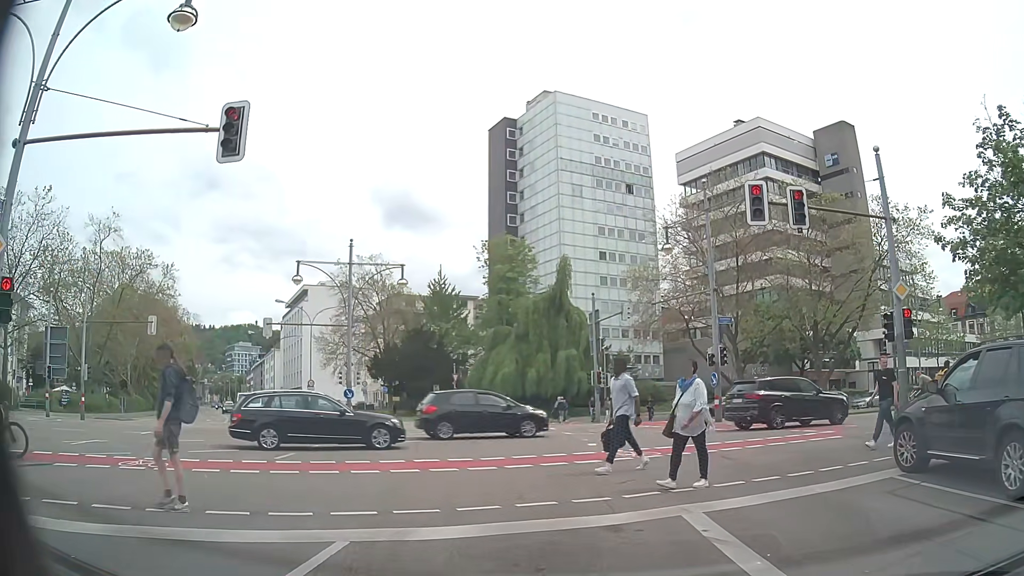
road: secondary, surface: asphalt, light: Day
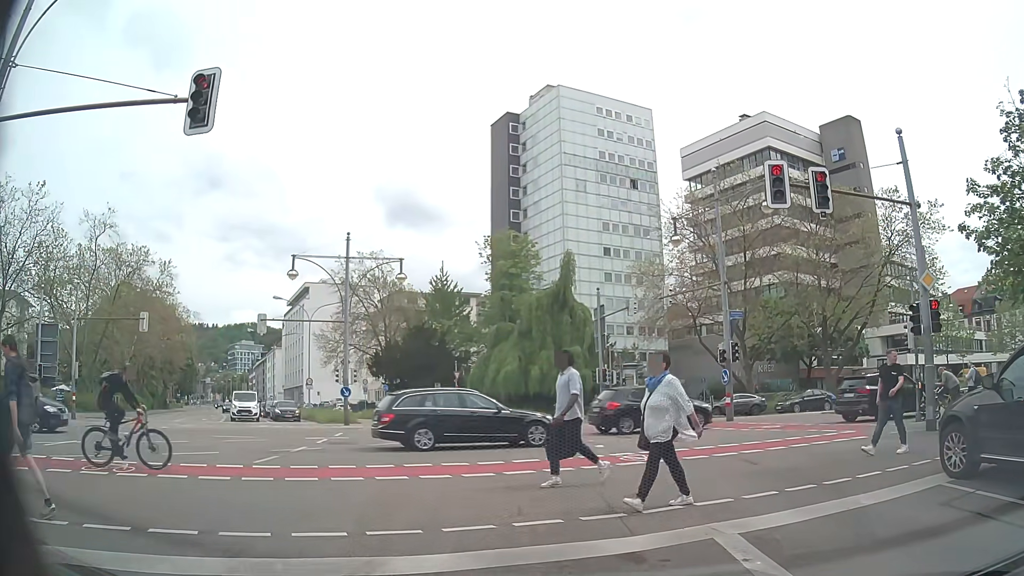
(0.0, +1.2) m; -1°
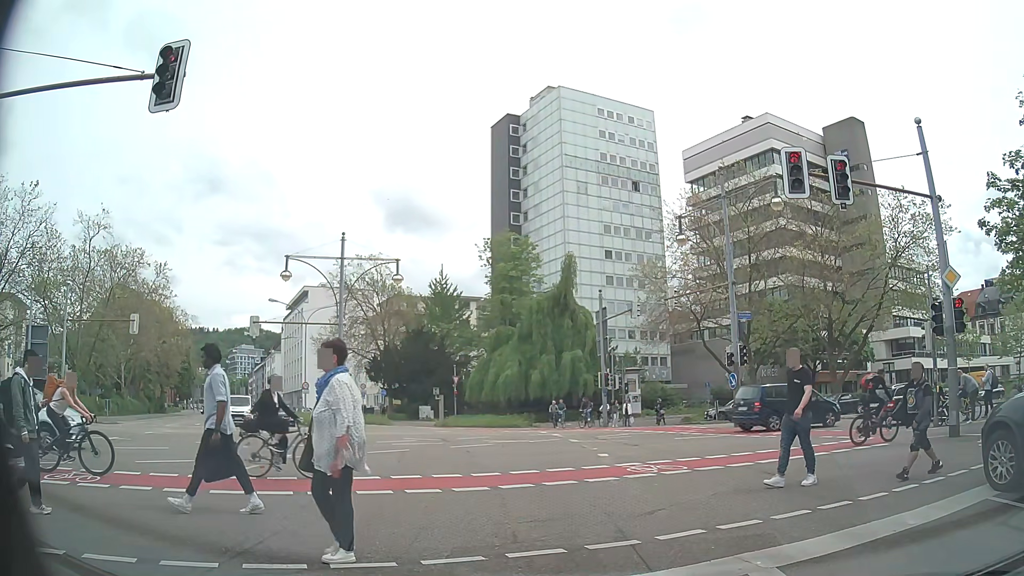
(0.0, +1.0) m; -1°
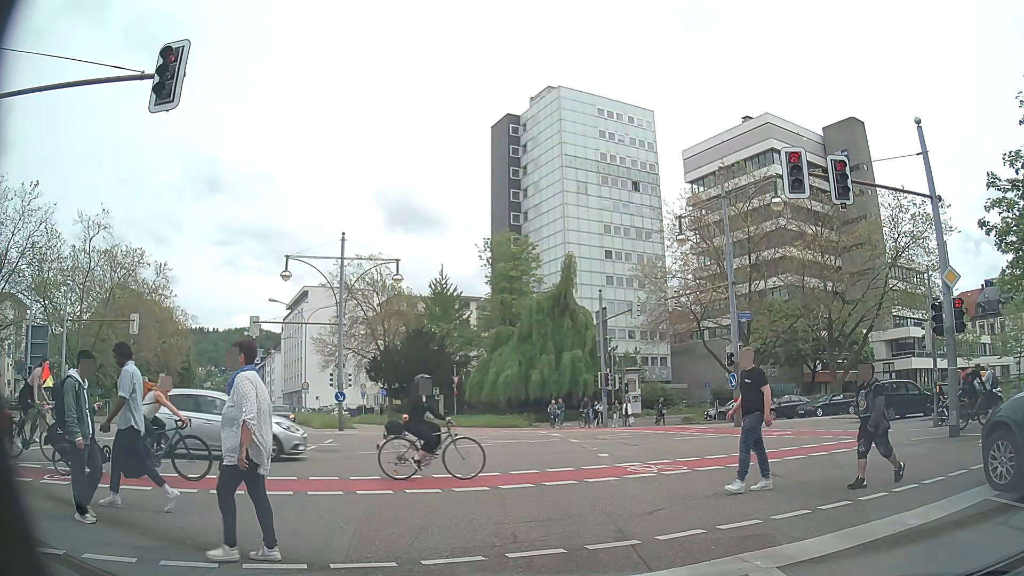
(0.0, 0.0) m; 0°
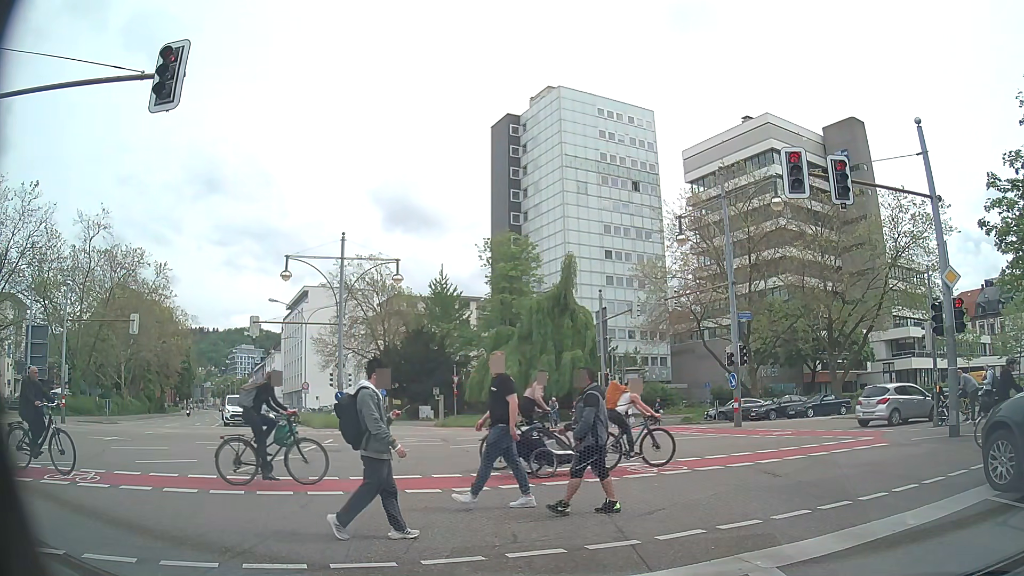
(0.0, 0.0) m; 0°
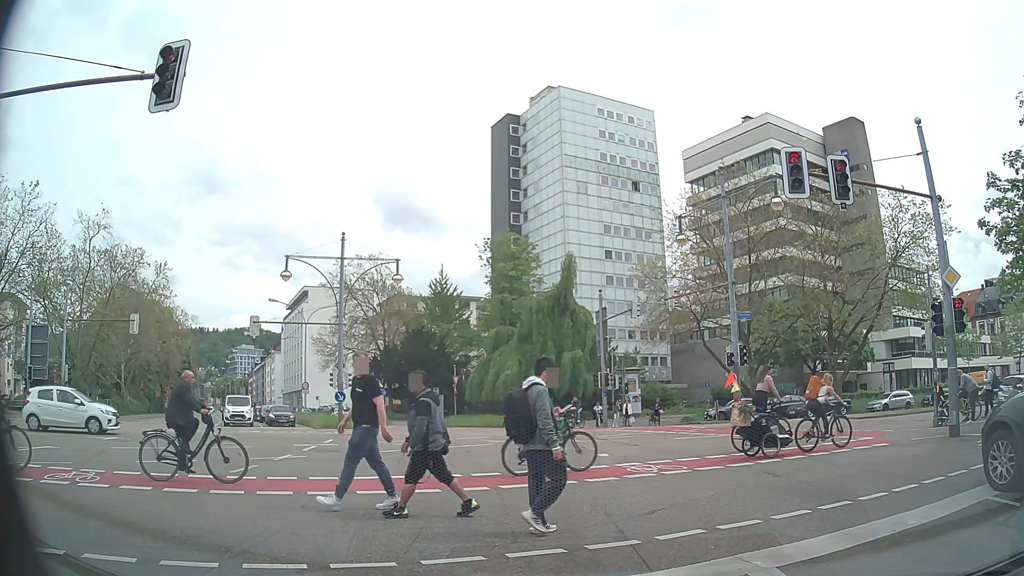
(0.0, 0.0) m; 0°
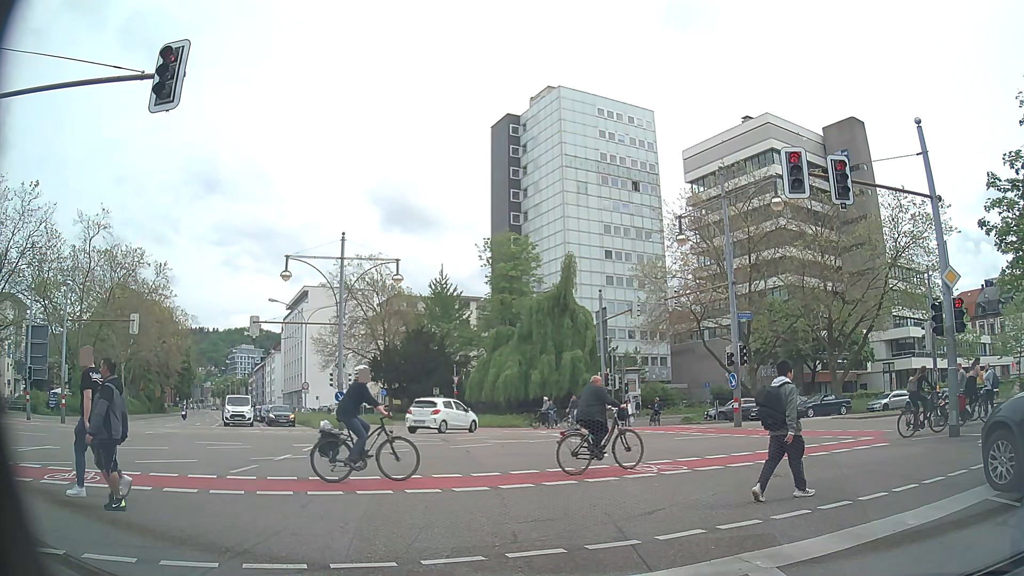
(0.0, 0.0) m; 0°
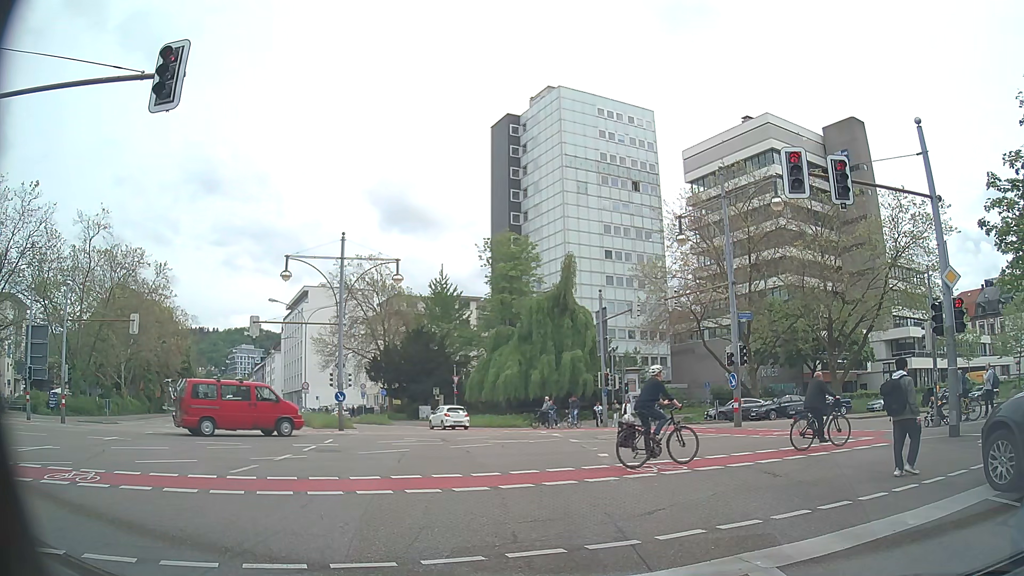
(0.0, 0.0) m; 0°
(0, +10) (0, +20) (-2, +30) (-5, +39) (-9, +48) (-14, +57) (-19, +66) (-24, +74) (-29, +83) (-34, +92) m
